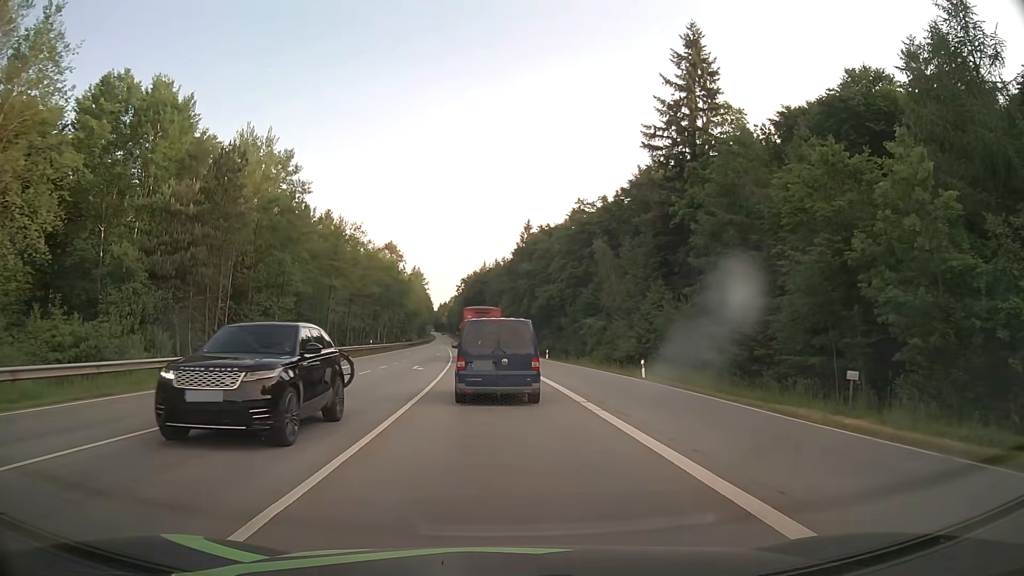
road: secondary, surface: asphalt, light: Day
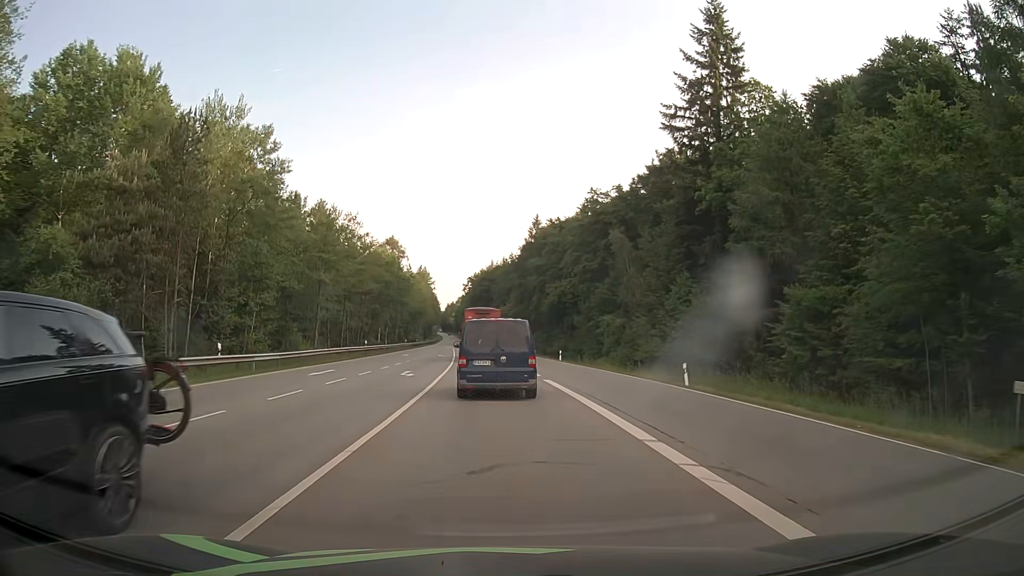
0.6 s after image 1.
(0.0, +6.6) m; -1°
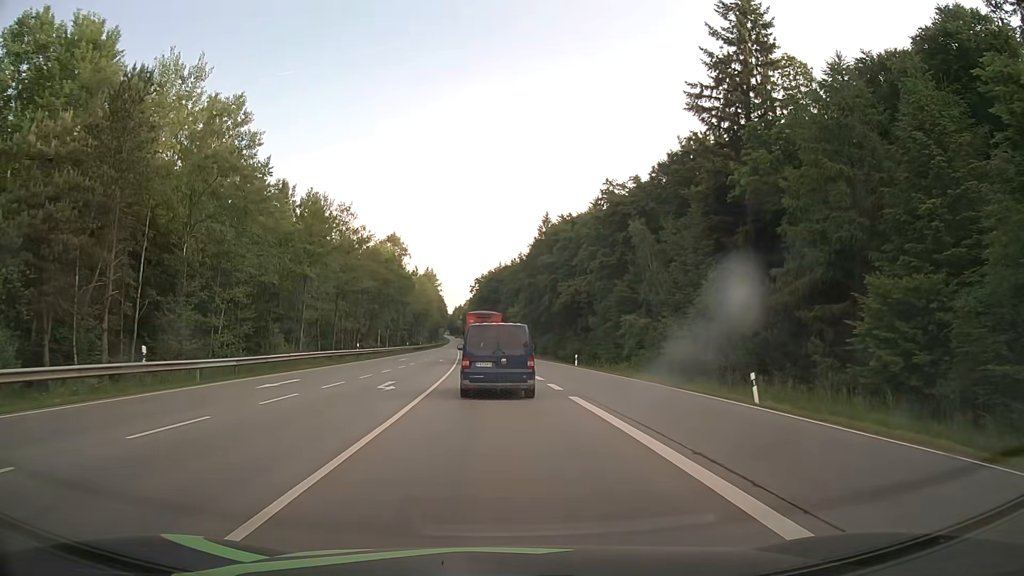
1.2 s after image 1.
(0.0, +6.9) m; -1°
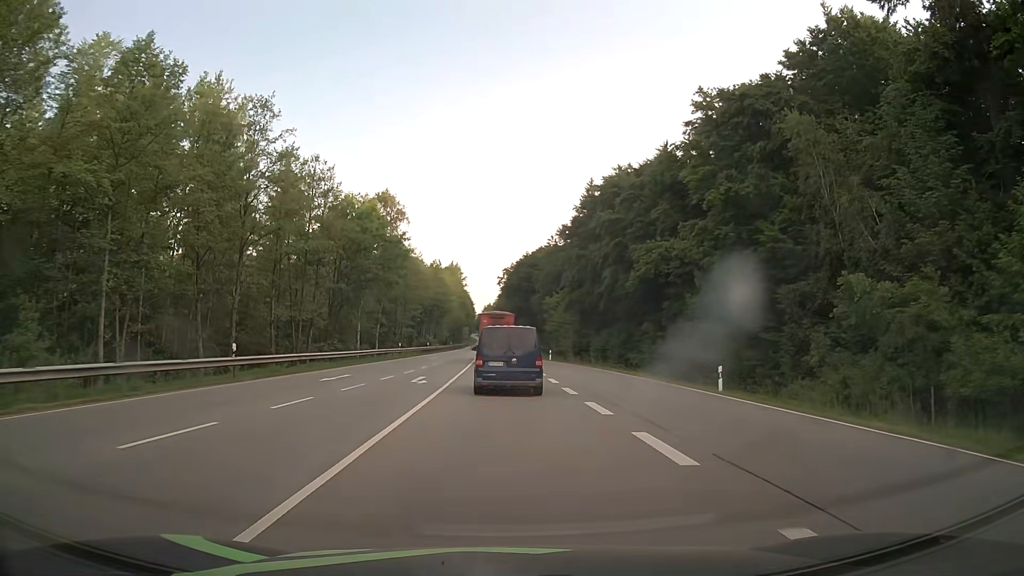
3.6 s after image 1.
(-0.7, +31.7) m; -2°
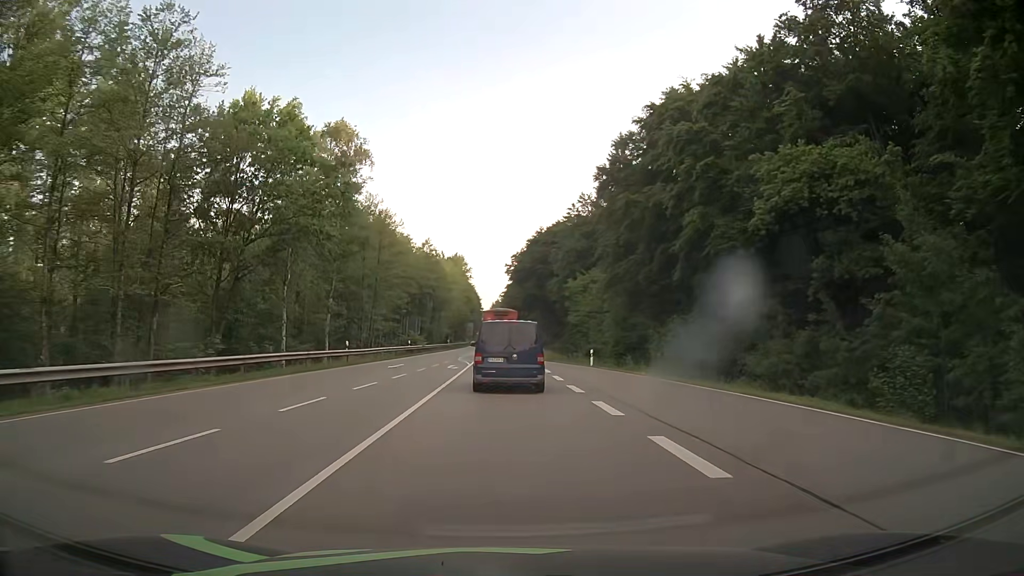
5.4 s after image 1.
(-0.3, +25.0) m; -1°
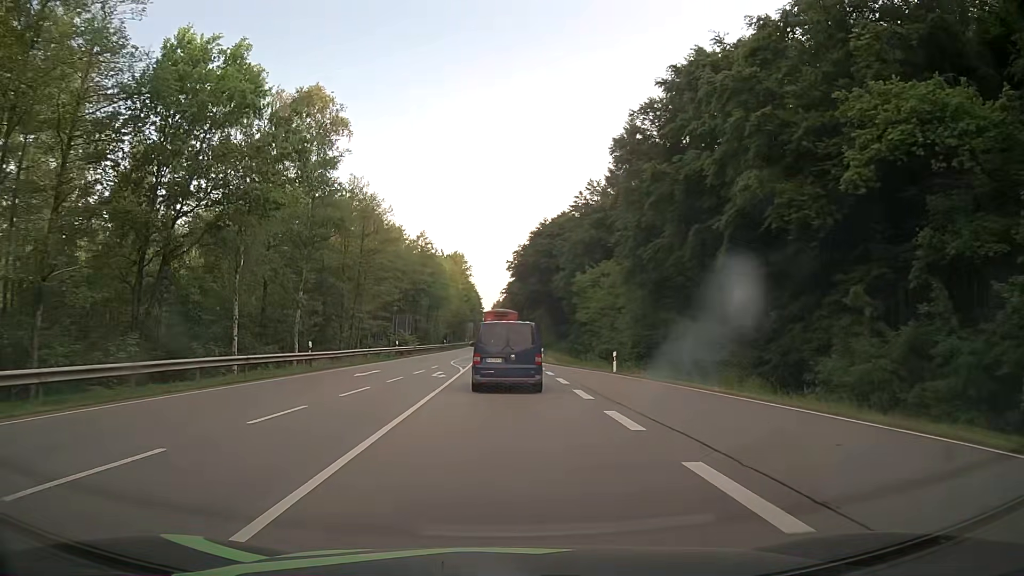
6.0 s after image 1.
(0.0, +8.0) m; 0°
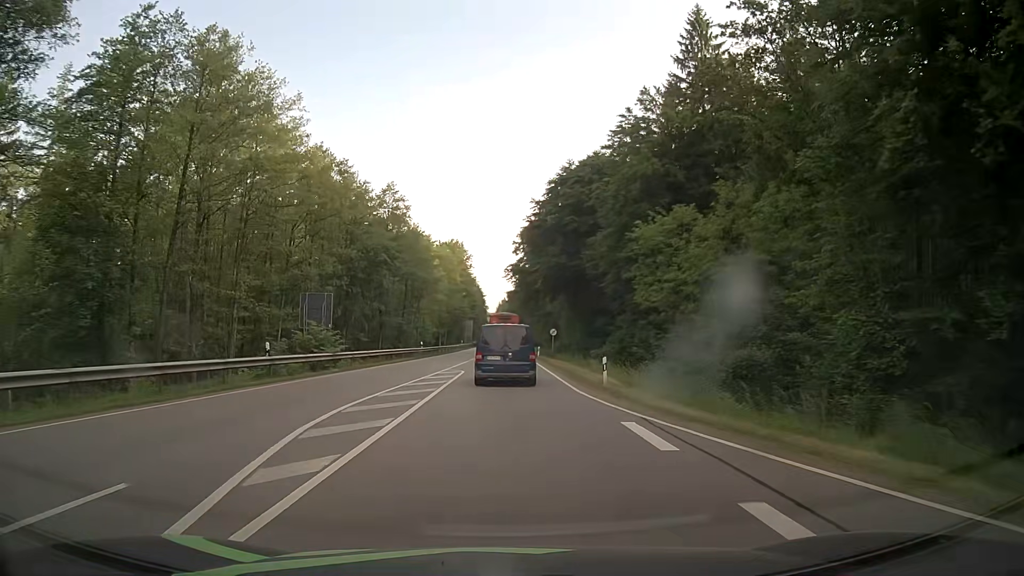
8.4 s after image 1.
(0.0, +32.1) m; -1°
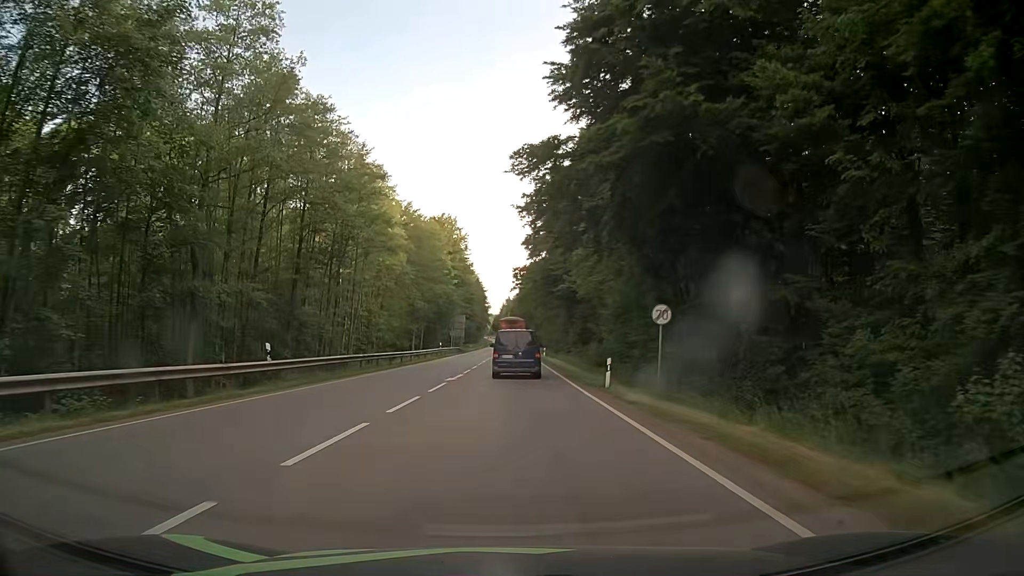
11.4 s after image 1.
(+0.1, +42.5) m; 0°
(0, +10) (0, +20) (0, +30) (0, +40) (0, +50) (0, +60) (+1, +70) (+1, +80) (+1, +90) (+1, +100) m
